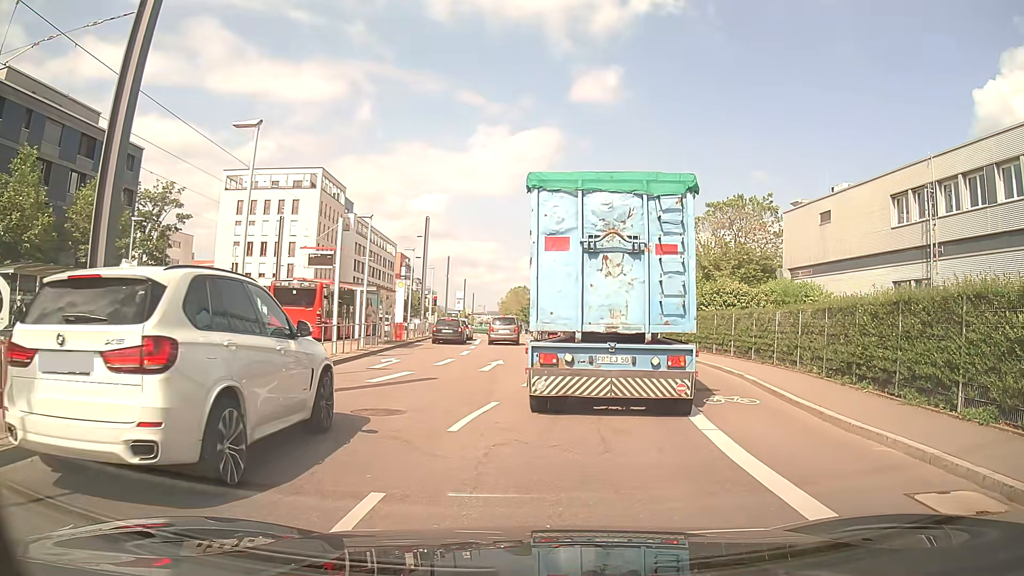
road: secondary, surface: asphalt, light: Day
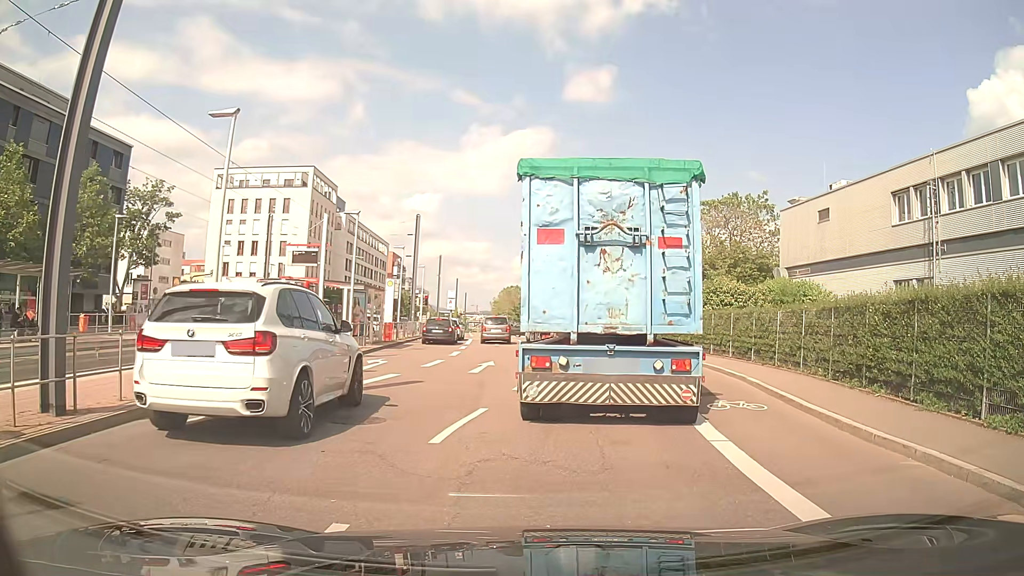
(0.0, +0.8) m; 0°
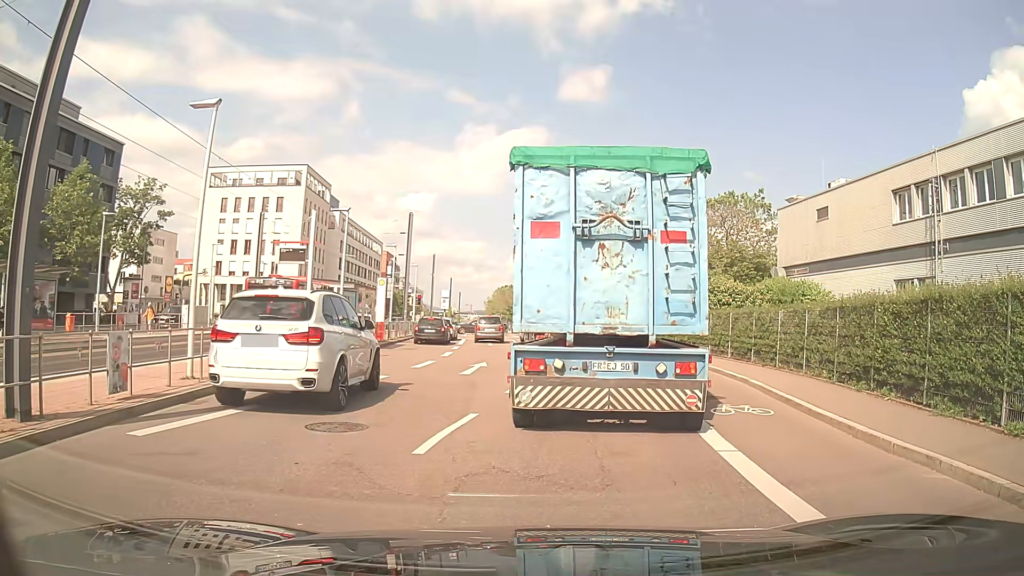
(0.0, +0.6) m; 0°
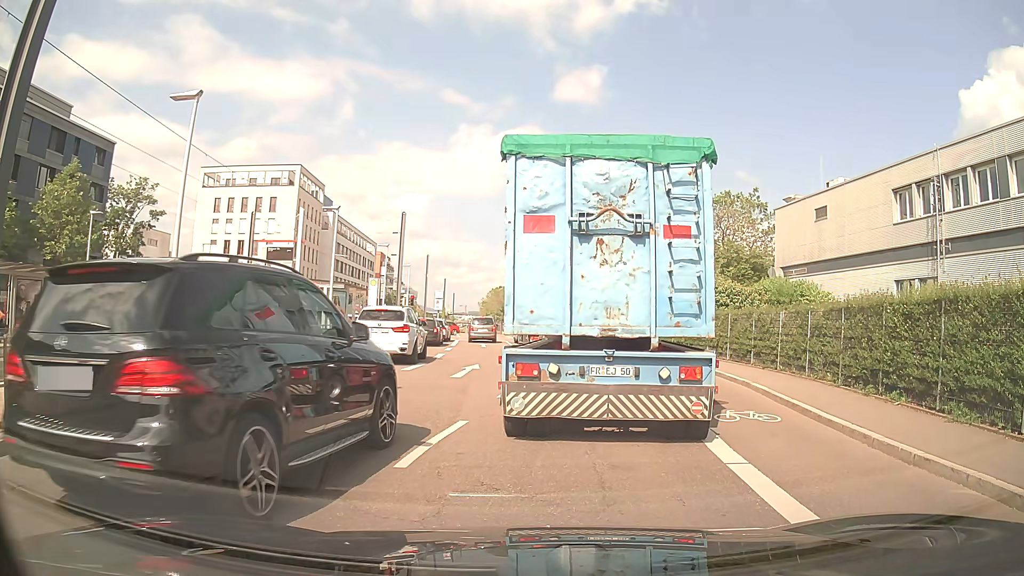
(0.0, +0.6) m; 0°
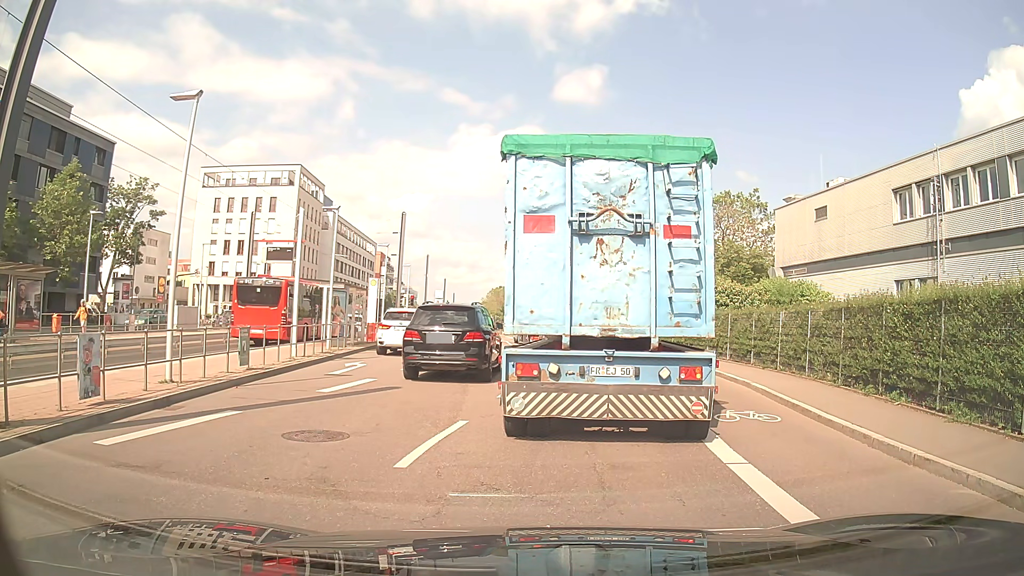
(0.0, 0.0) m; 0°
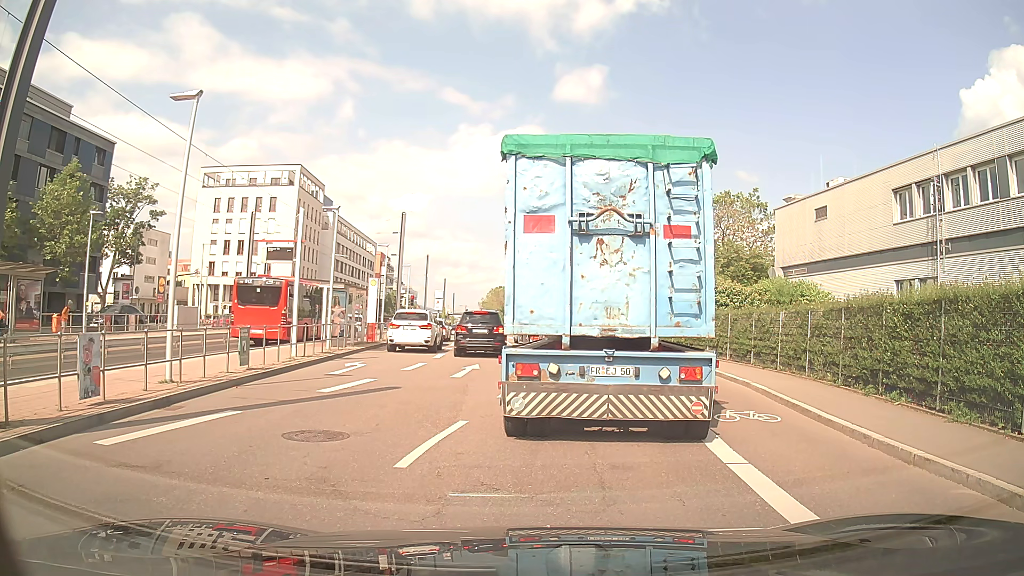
(0.0, 0.0) m; 0°
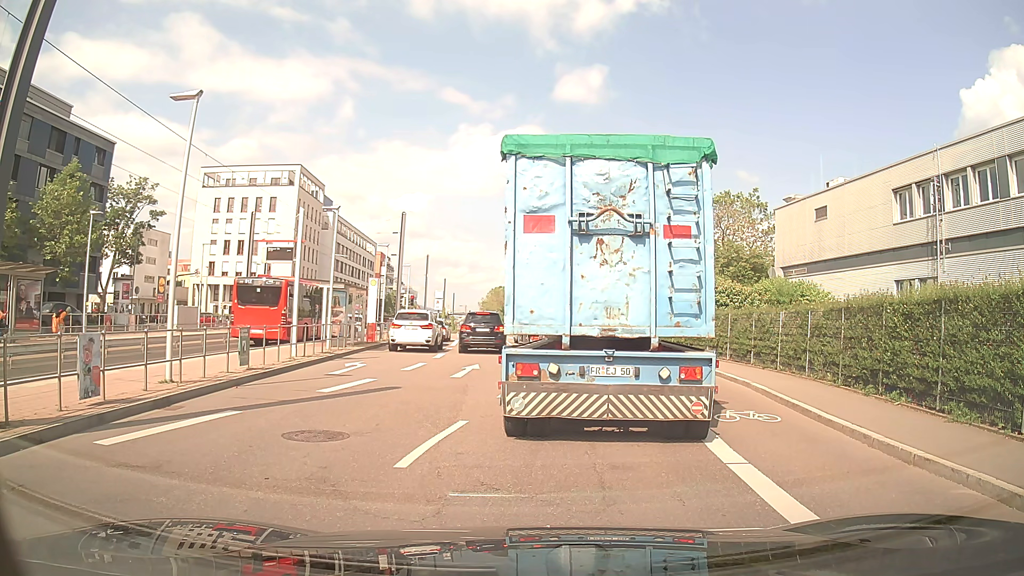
(0.0, 0.0) m; 0°
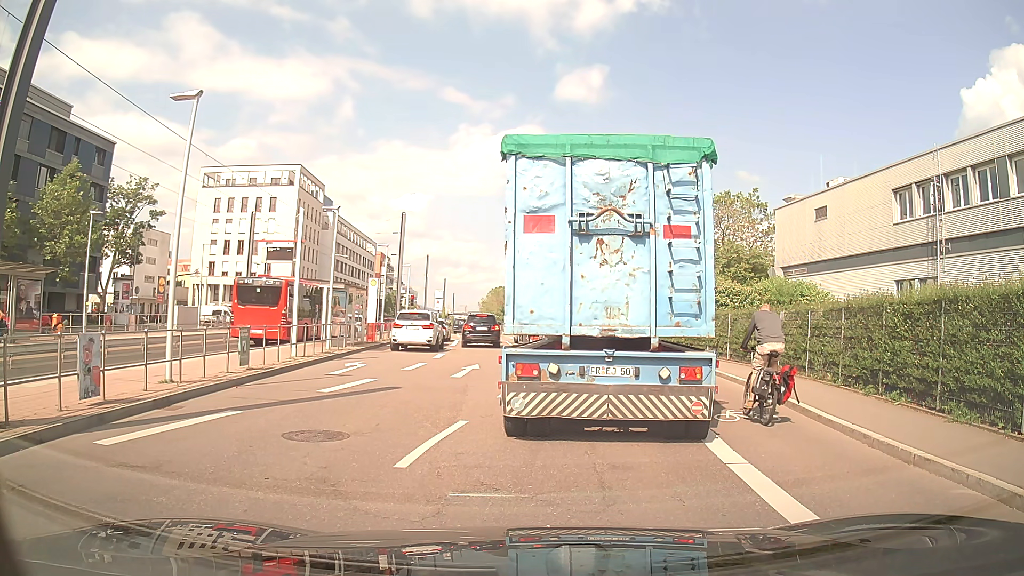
(0.0, 0.0) m; 0°
